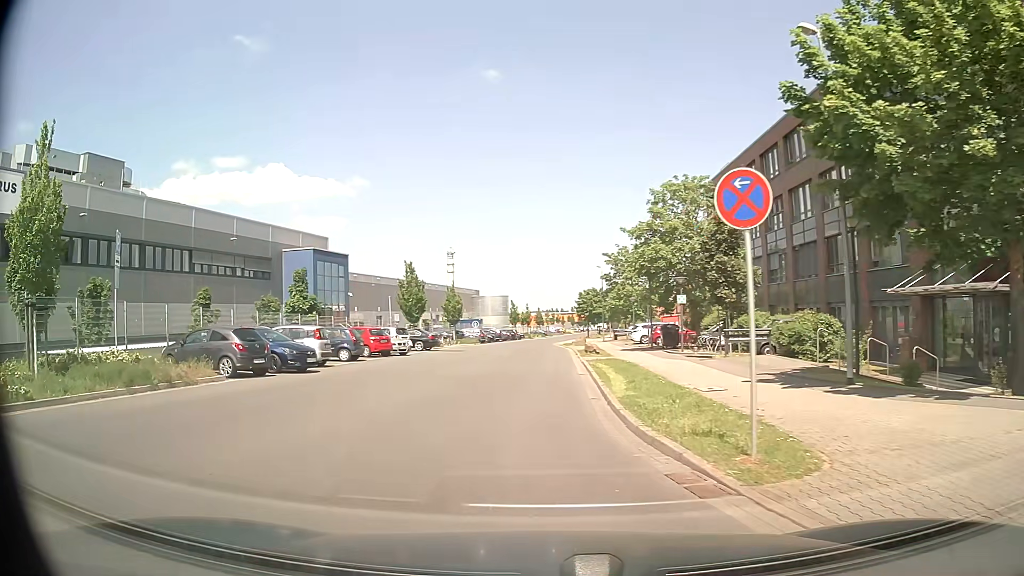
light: Day
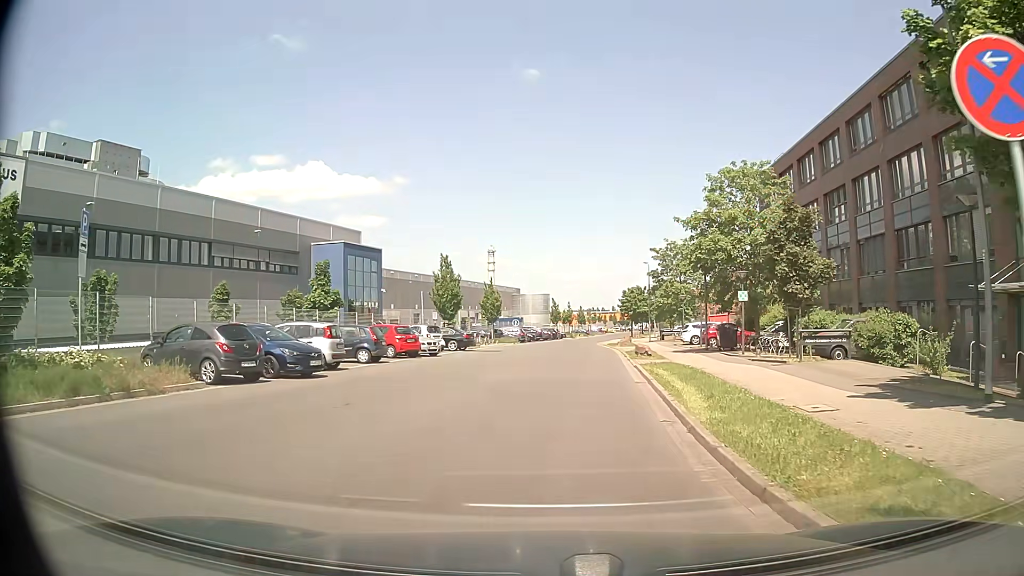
(-0.2, +3.6) m; -5°
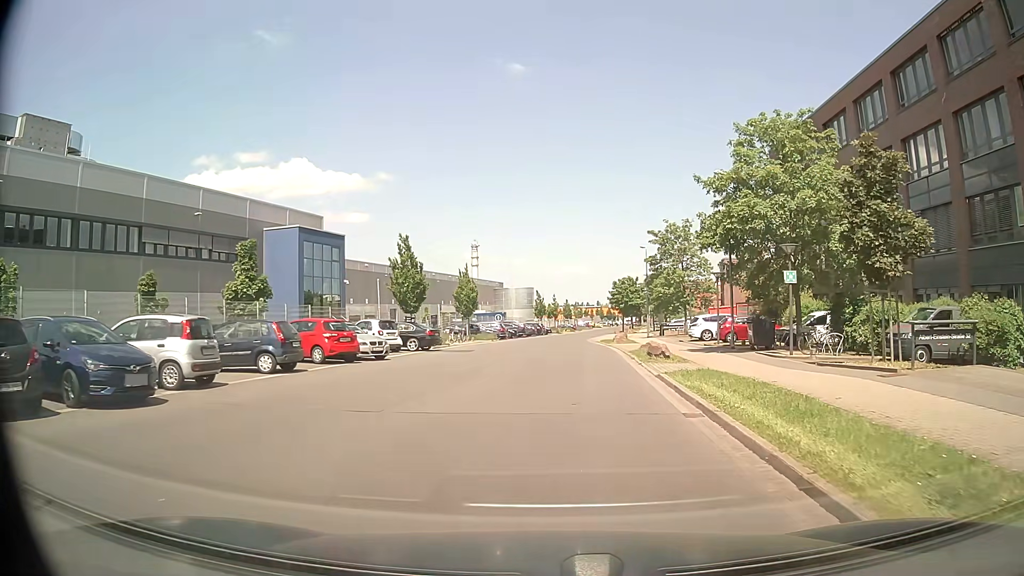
(+0.1, +8.2) m; +1°
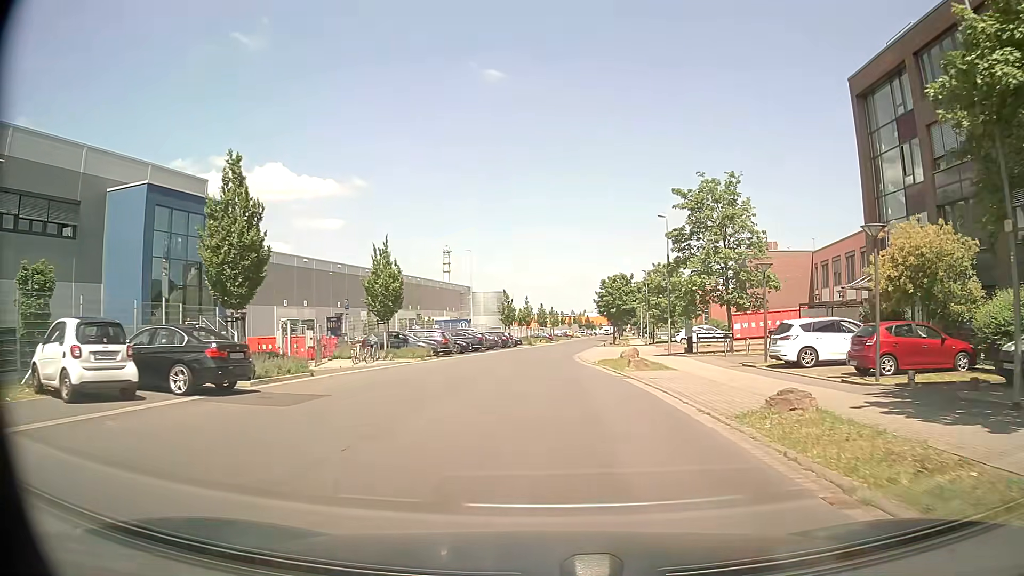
(+0.5, +20.5) m; +2°
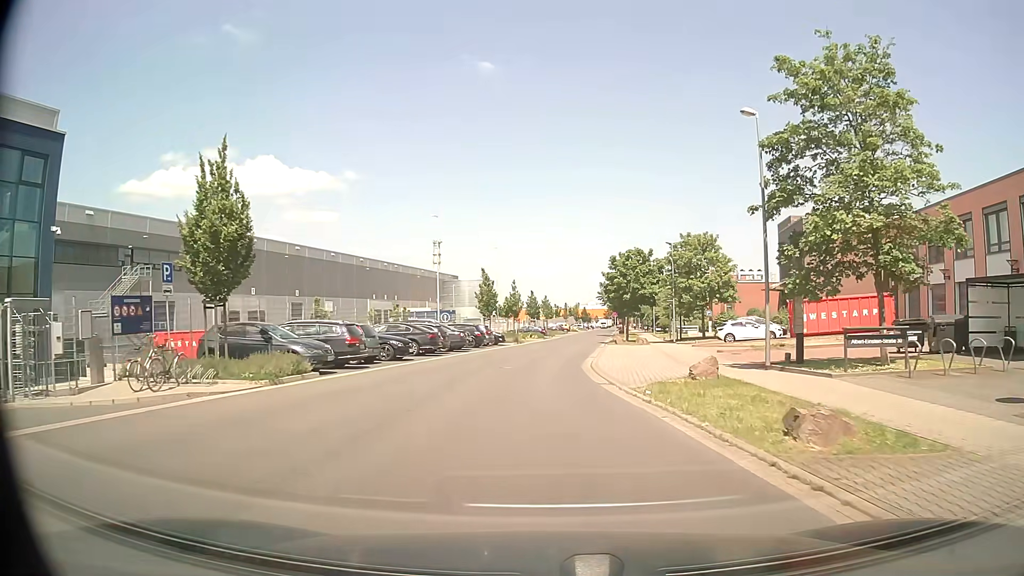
(+0.1, +17.4) m; 0°
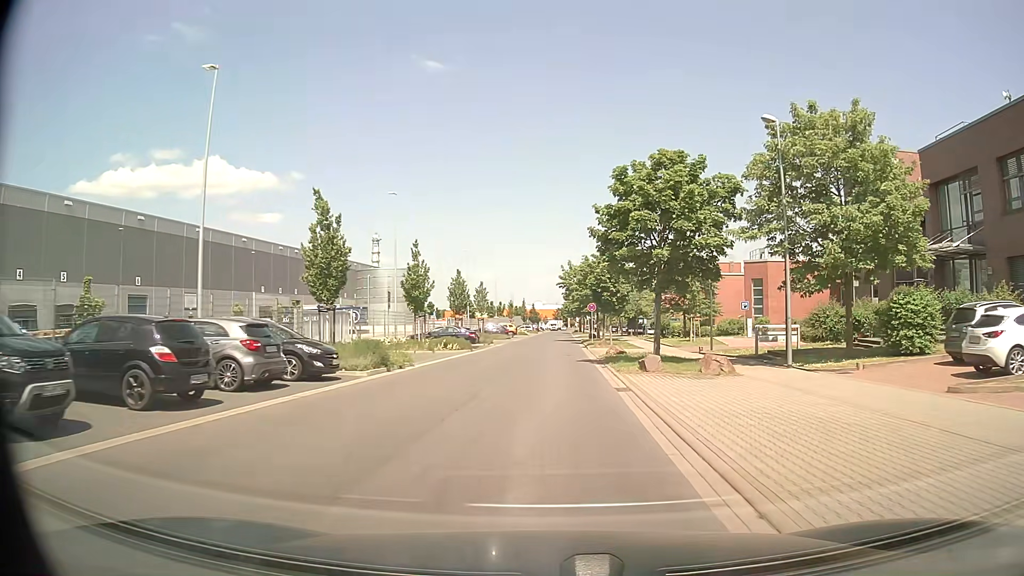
(+0.9, +31.9) m; +4°
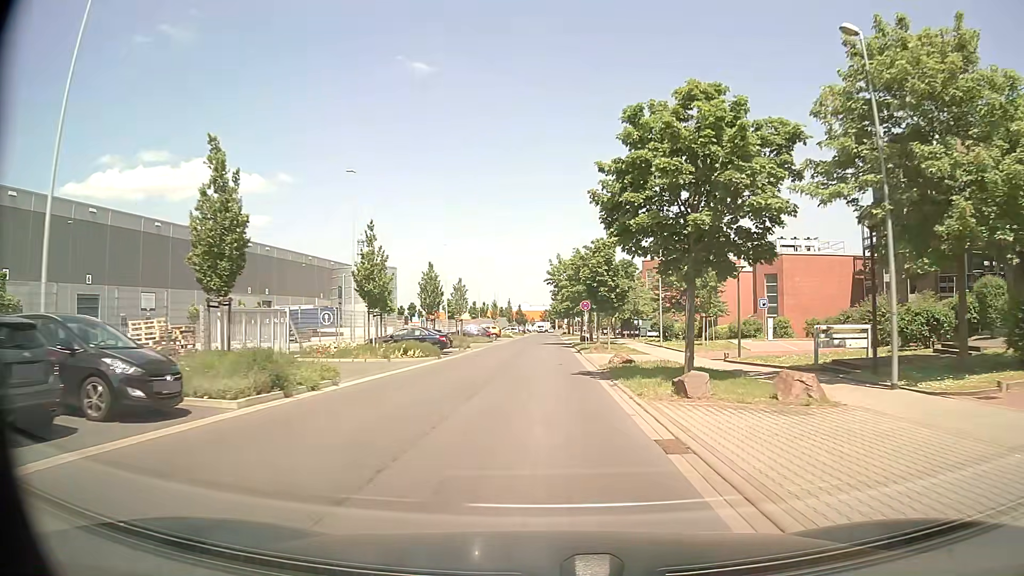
(+0.1, +7.3) m; +1°
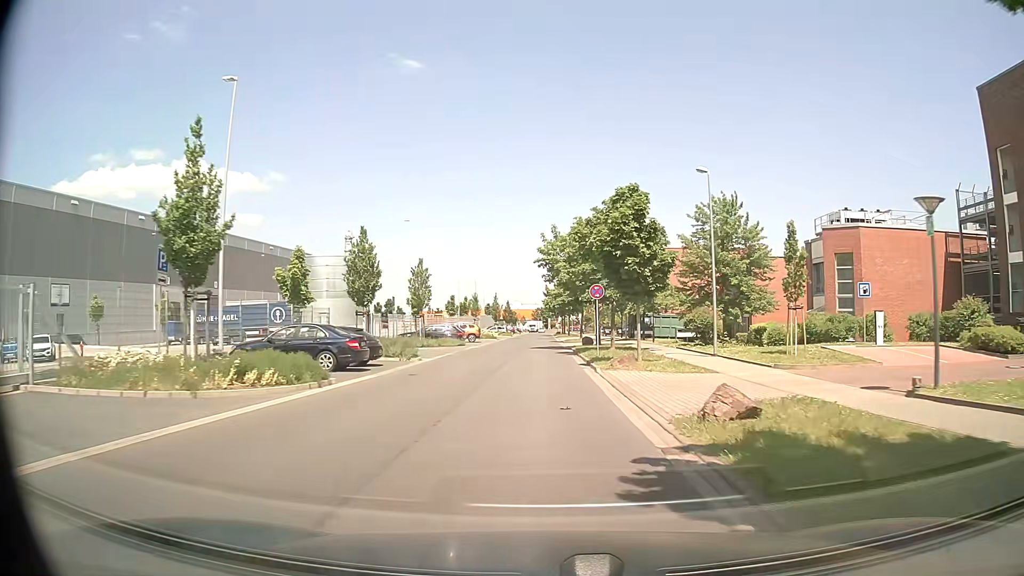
(+0.1, +15.4) m; +1°
(0, +10) (0, +20) (0, +30) (0, +40) (0, +50) (0, +60) (0, +70) (0, +80) (0, +90) (0, +100) m
